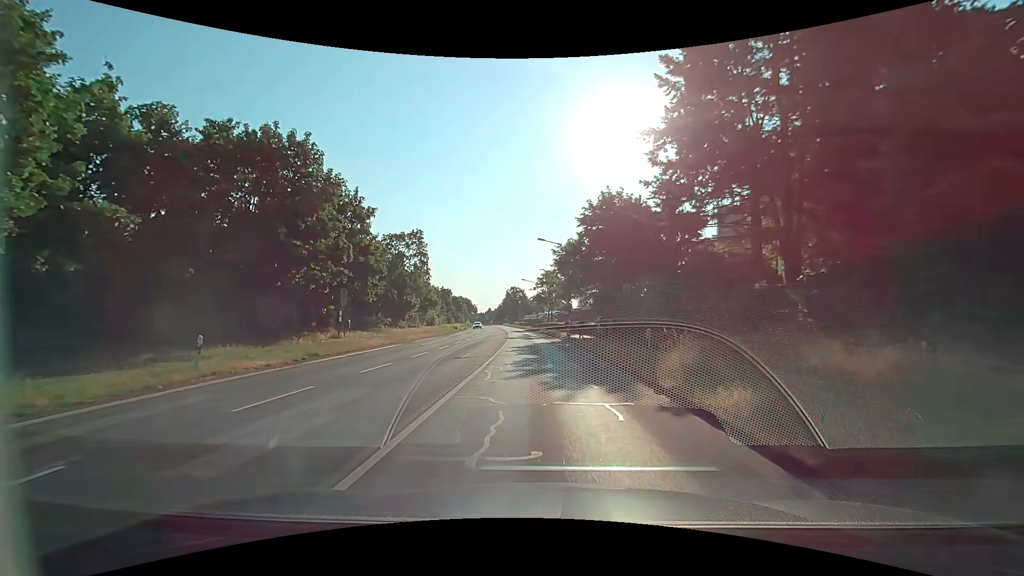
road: secondary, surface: asphalt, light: Day
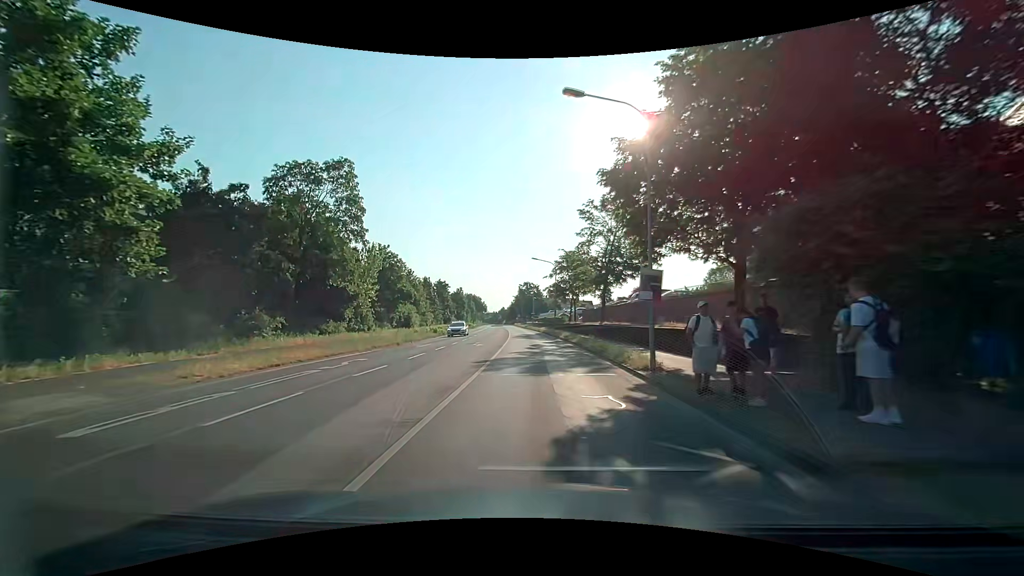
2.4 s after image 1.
(-0.5, +25.4) m; -2°
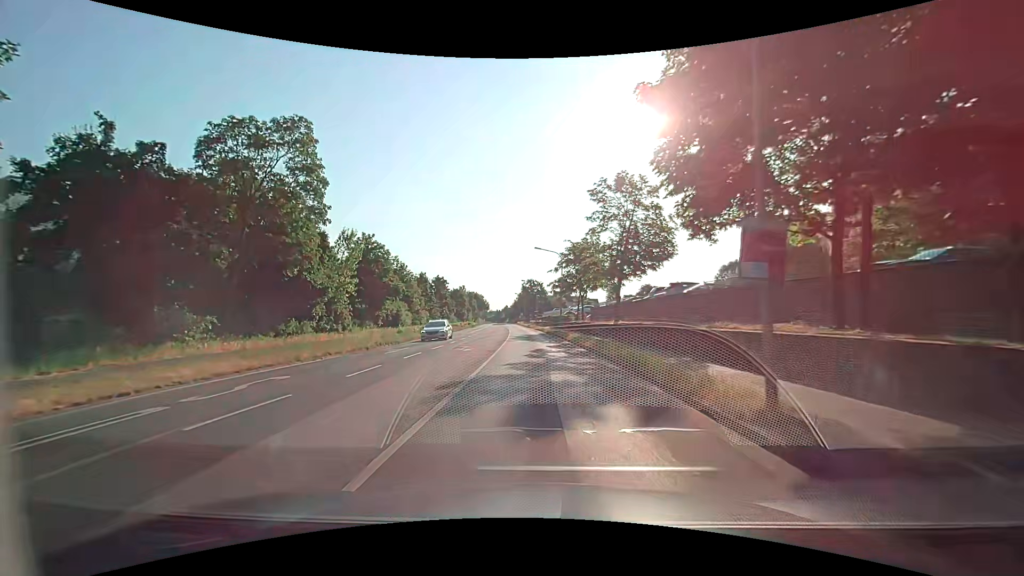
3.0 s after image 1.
(0.0, +6.5) m; -1°
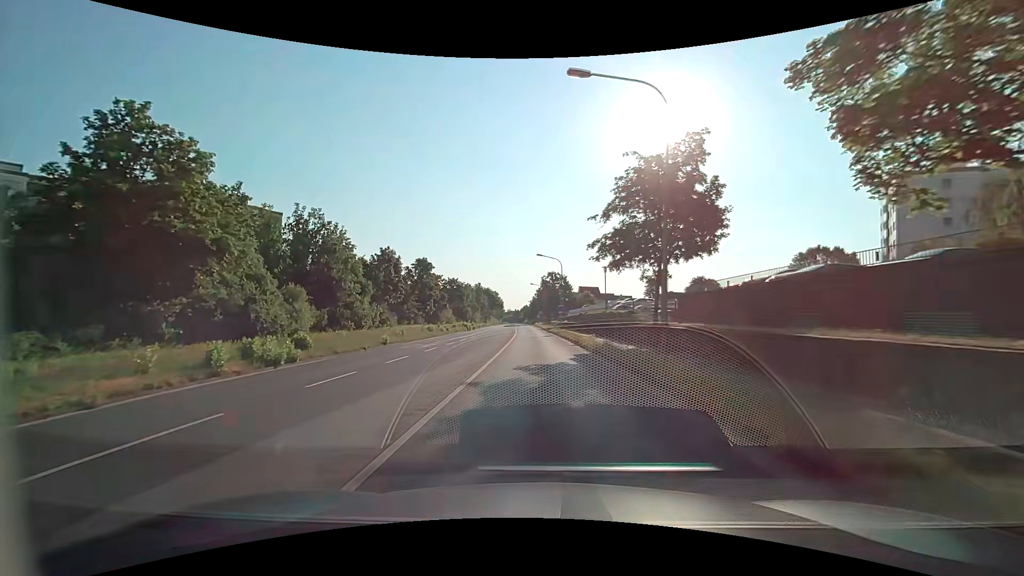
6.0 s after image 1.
(-0.6, +32.2) m; -2°
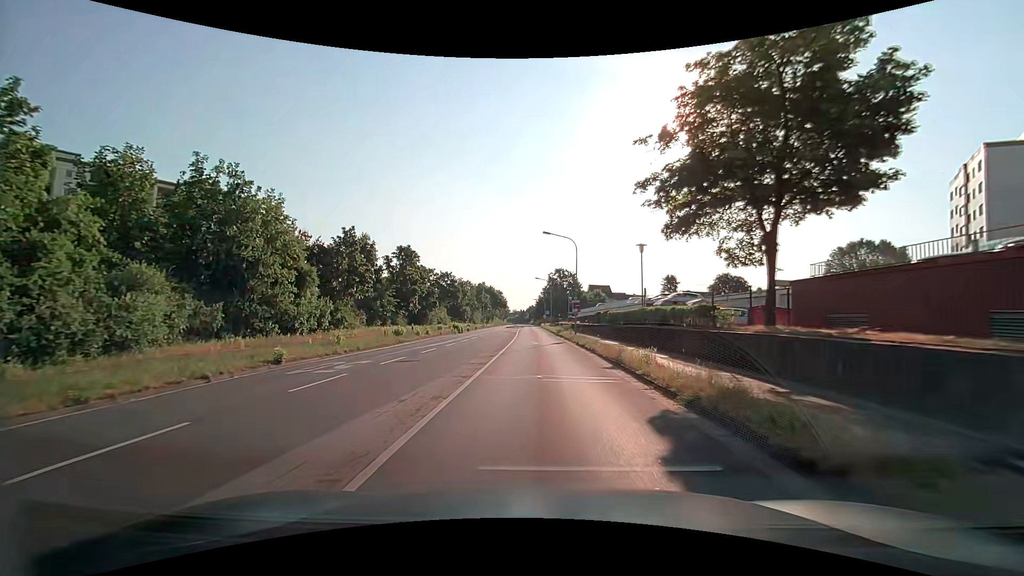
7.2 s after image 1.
(-0.1, +12.8) m; 0°
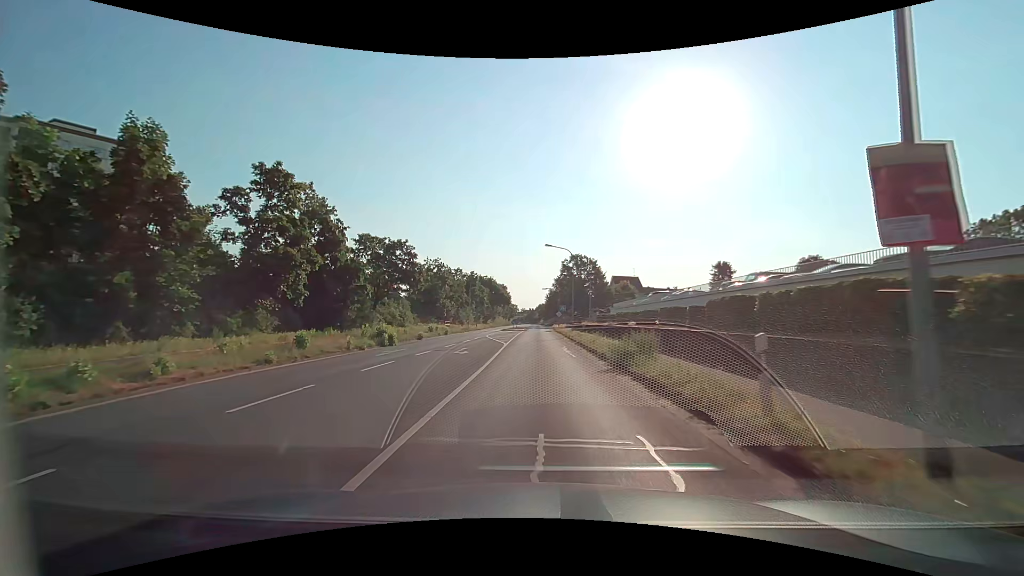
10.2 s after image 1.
(-0.5, +32.4) m; -1°
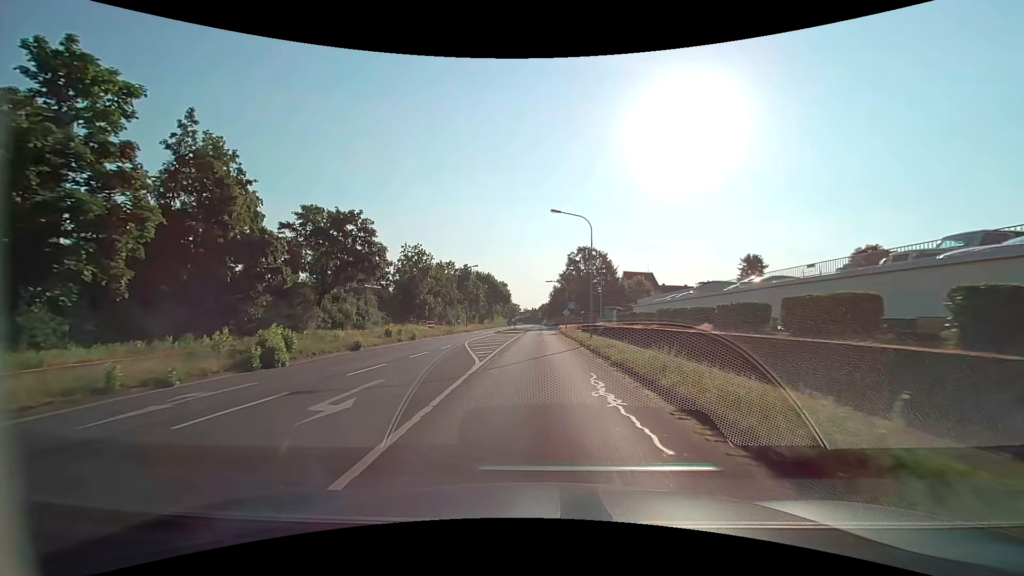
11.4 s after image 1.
(-0.1, +13.5) m; -1°
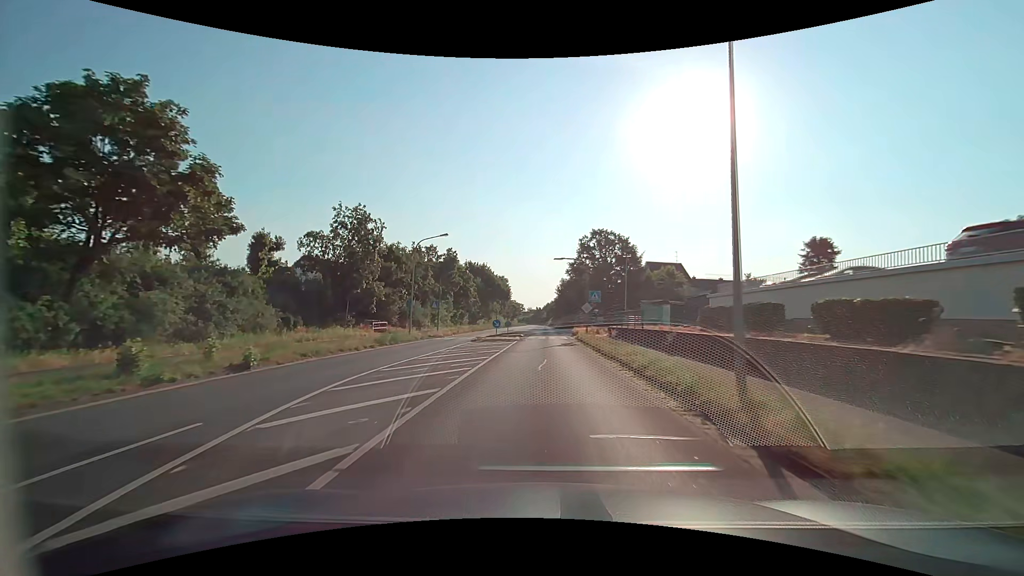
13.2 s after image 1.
(-0.1, +20.7) m; 0°
(0, +10) (0, +20) (0, +30) (0, +40) (0, +50) (0, +60) (+1, +70) (+1, +80) (+1, +90) (+1, +100) m
